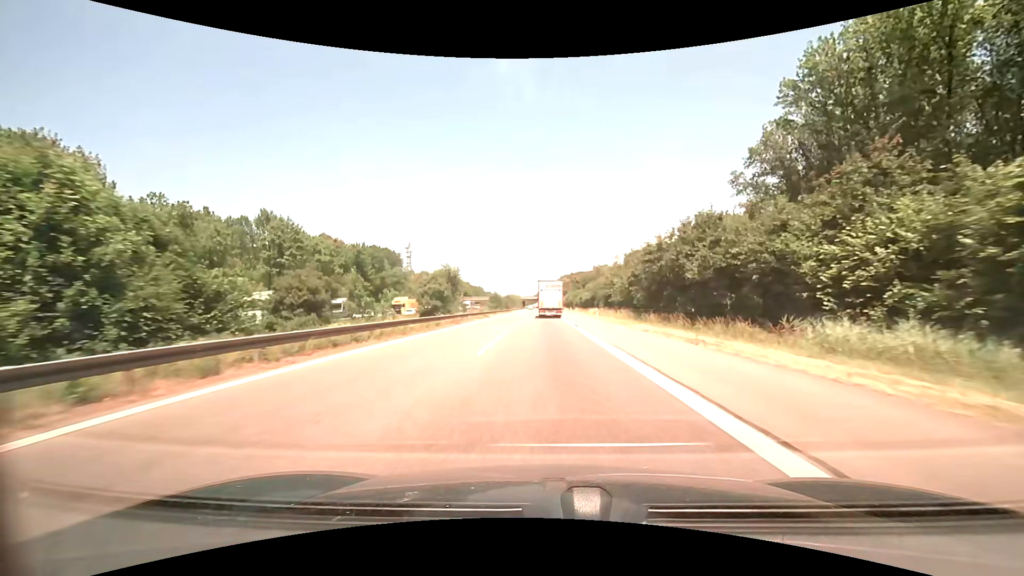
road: motorway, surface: asphalt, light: Day
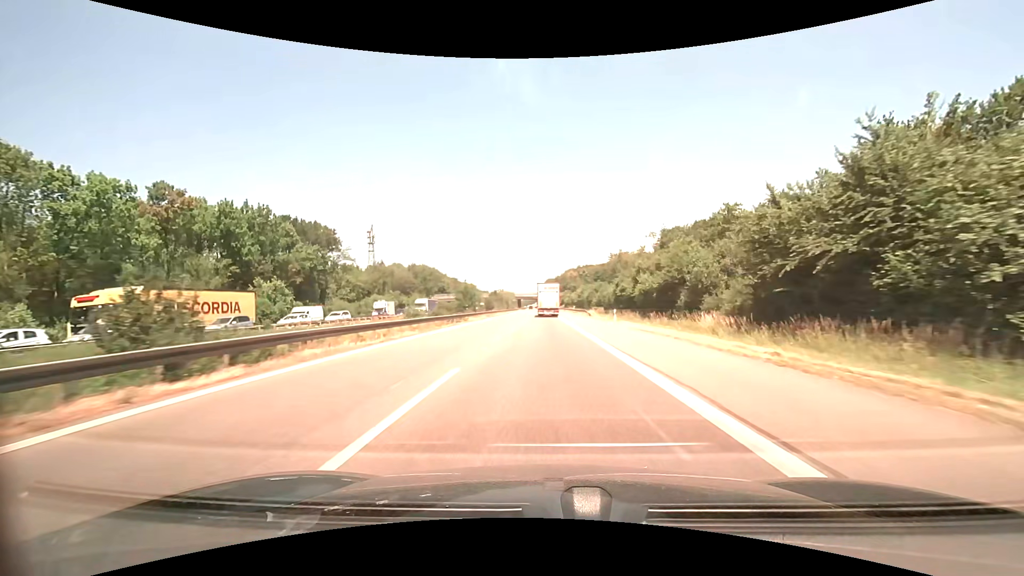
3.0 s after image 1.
(-0.2, +63.4) m; 0°
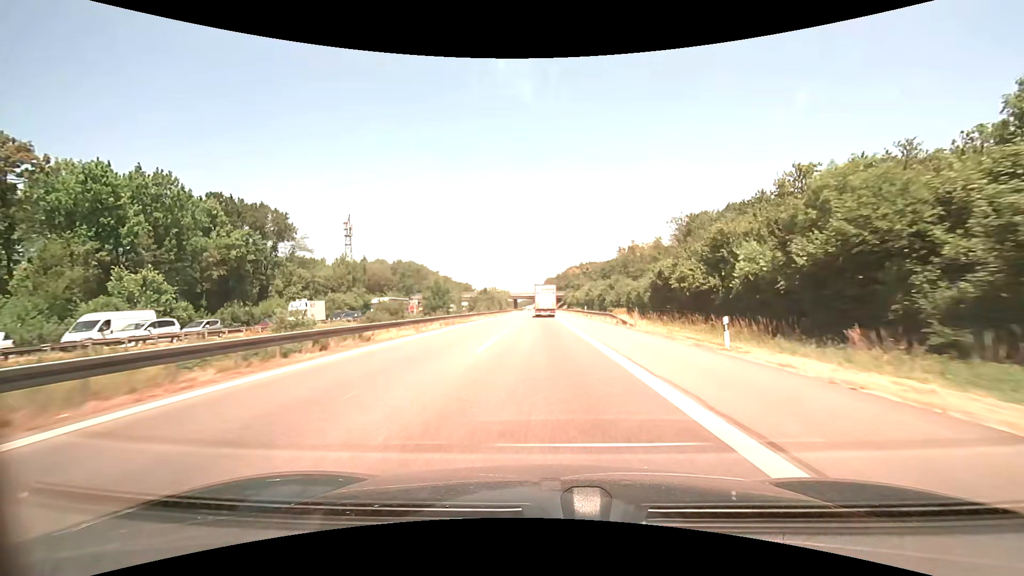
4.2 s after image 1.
(+0.1, +25.6) m; 0°
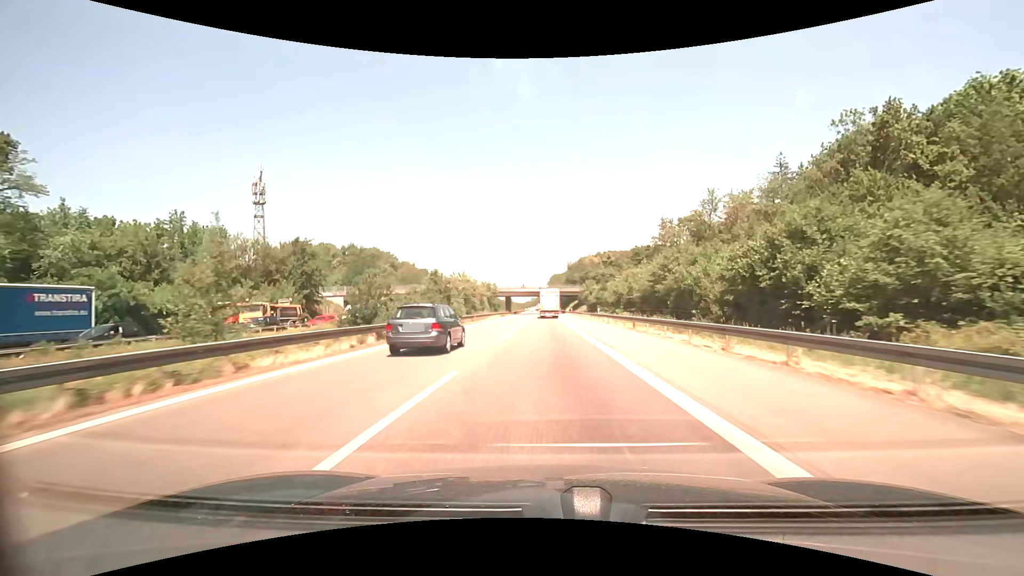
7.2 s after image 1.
(-0.5, +64.7) m; 0°
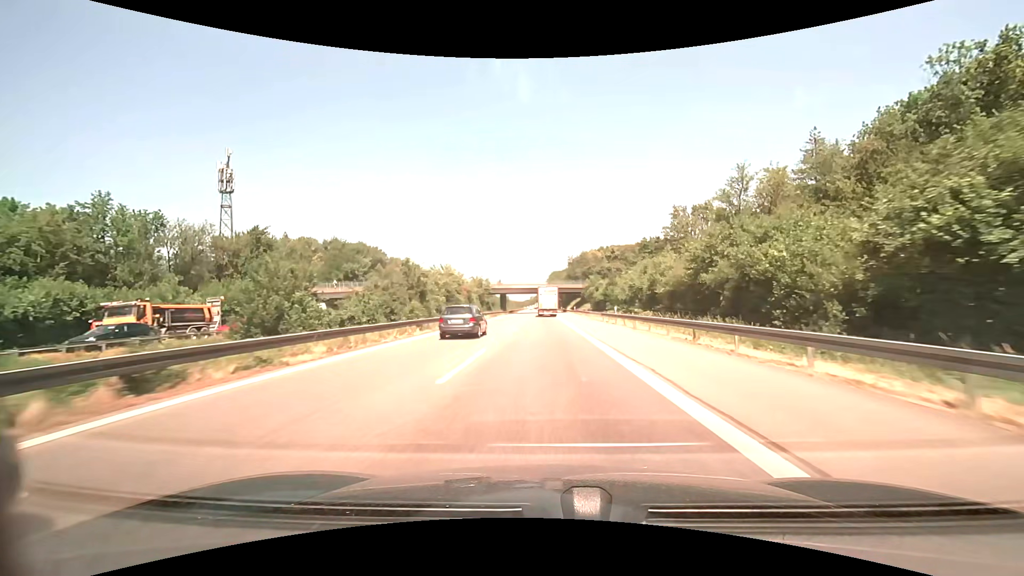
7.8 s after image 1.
(0.0, +13.0) m; 0°
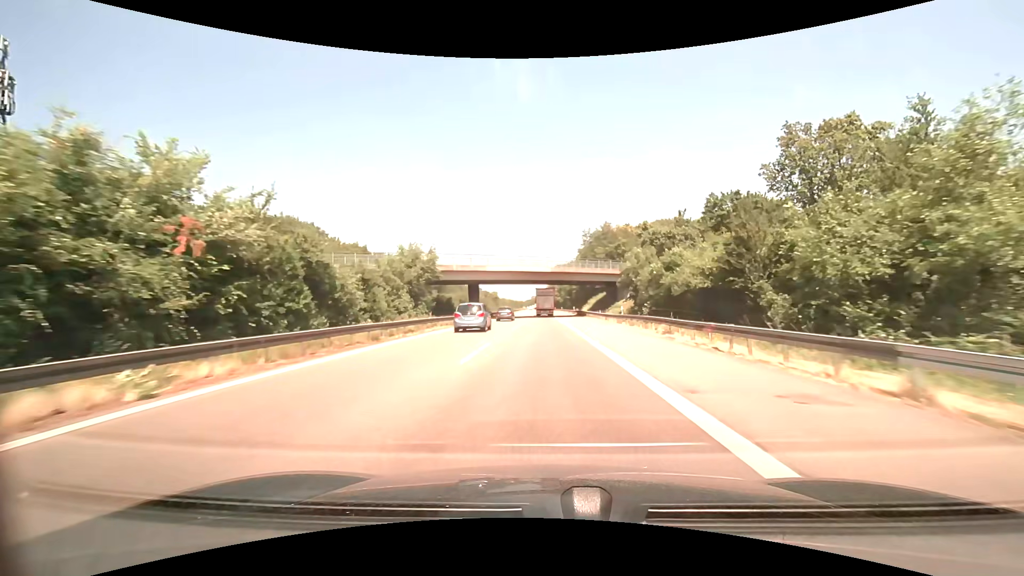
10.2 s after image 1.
(-0.2, +51.4) m; 0°
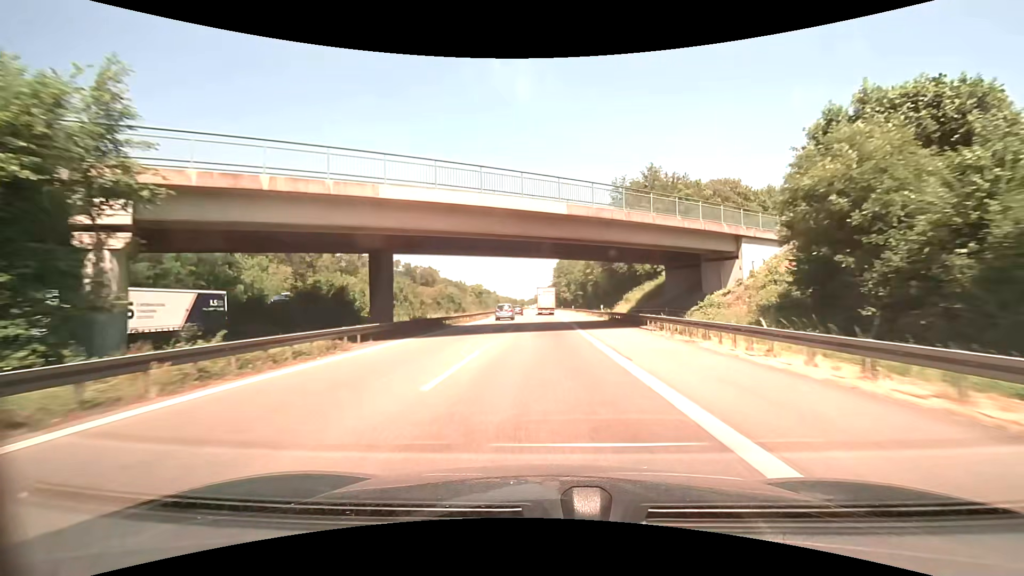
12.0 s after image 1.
(-0.2, +38.4) m; 0°
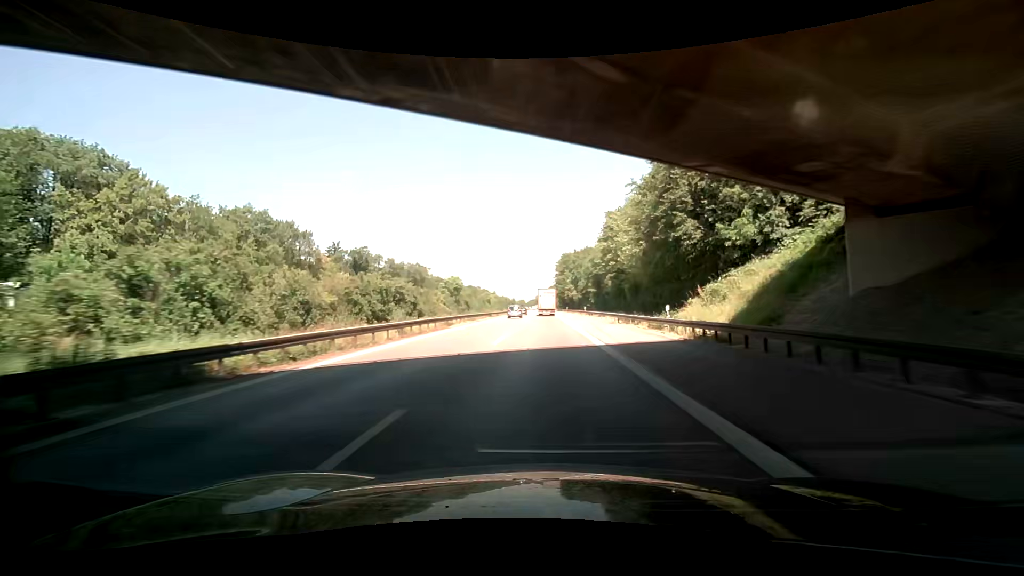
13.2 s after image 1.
(0.0, +26.1) m; 0°
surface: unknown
(0, +10) (0, +20) (0, +30) (0, +40) (0, +50) (-1, +60) (-1, +70) (-1, +80) (-1, +90) (-1, +100) m
